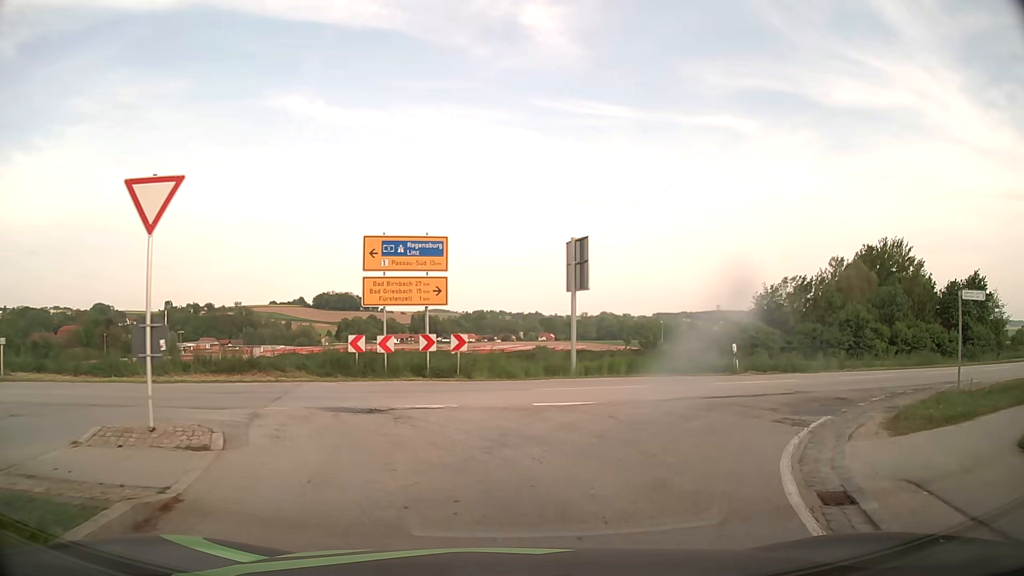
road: secondary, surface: asphalt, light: Day
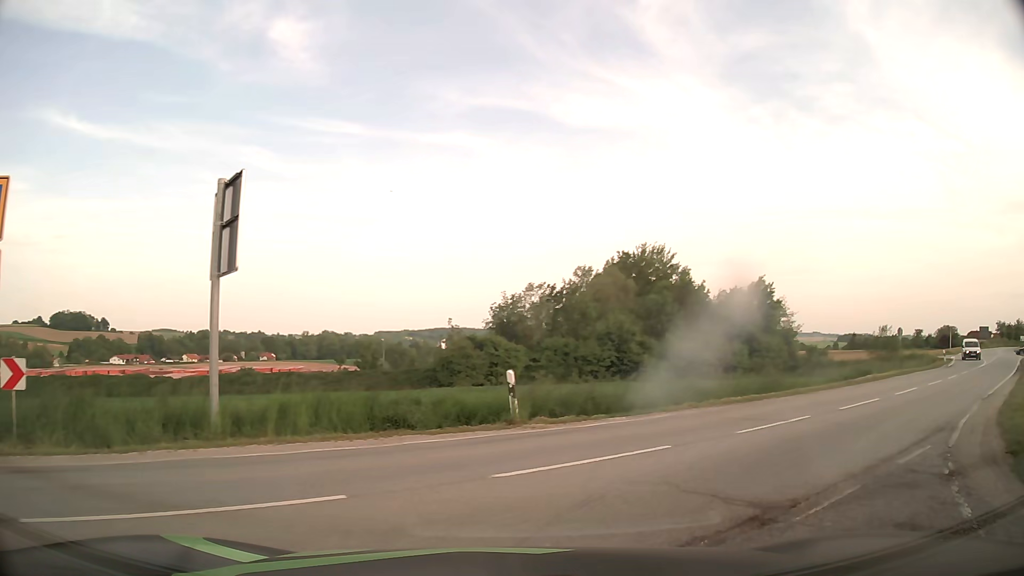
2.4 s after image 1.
(+1.8, +9.9) m; +24°
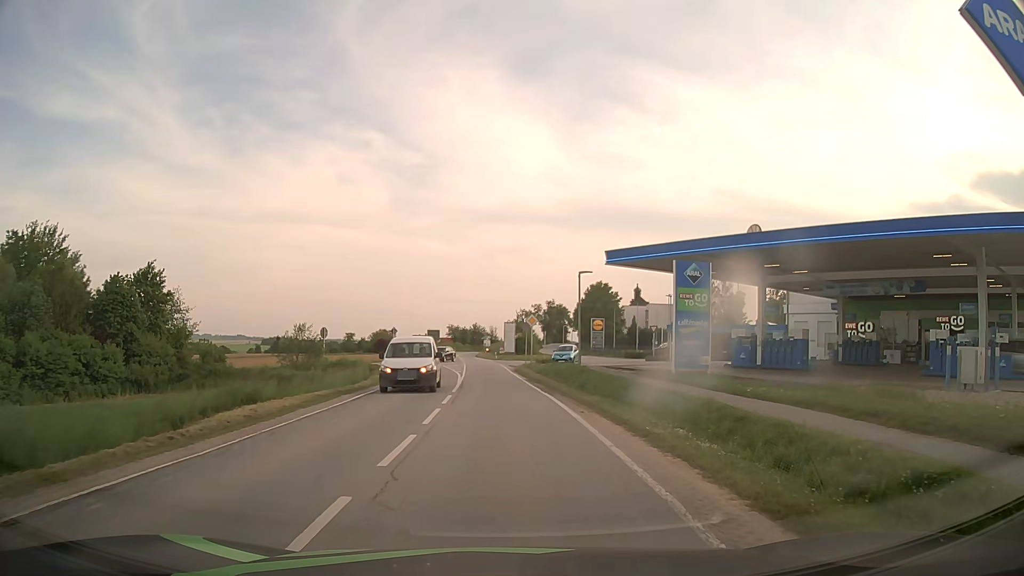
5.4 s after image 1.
(+7.9, +13.6) m; +50°
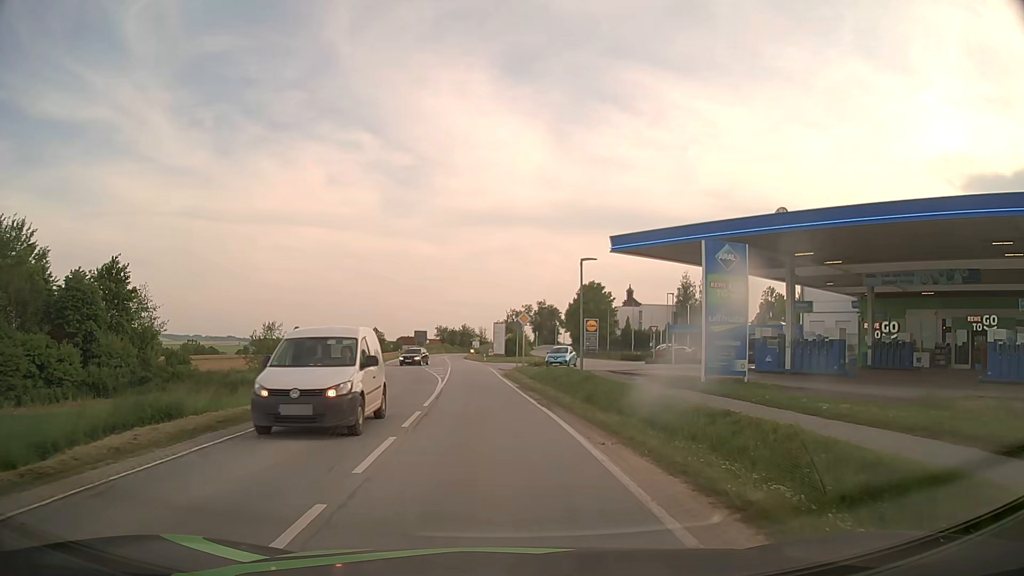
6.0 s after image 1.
(+0.1, +4.9) m; +1°
